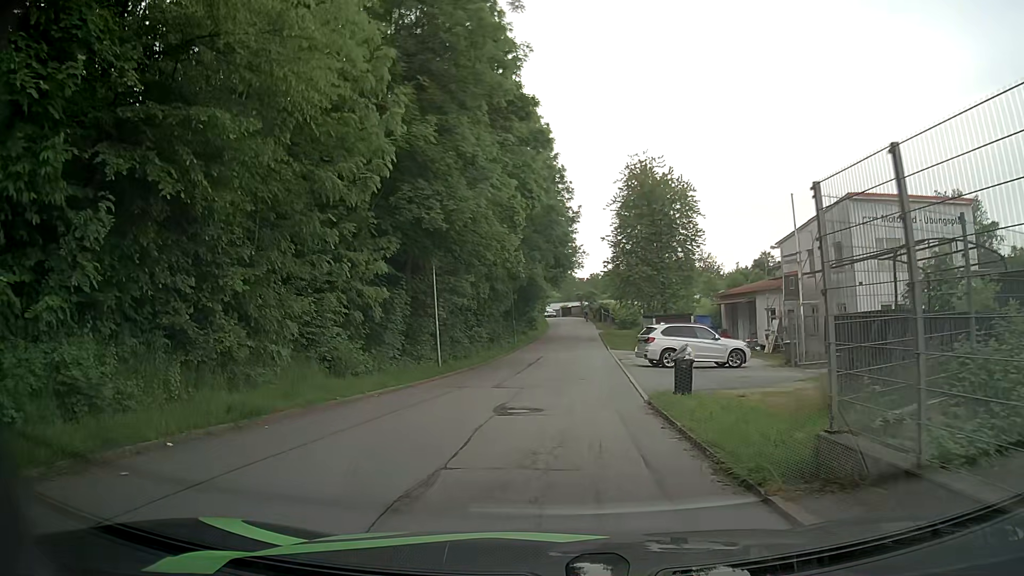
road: residential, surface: asphalt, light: Day
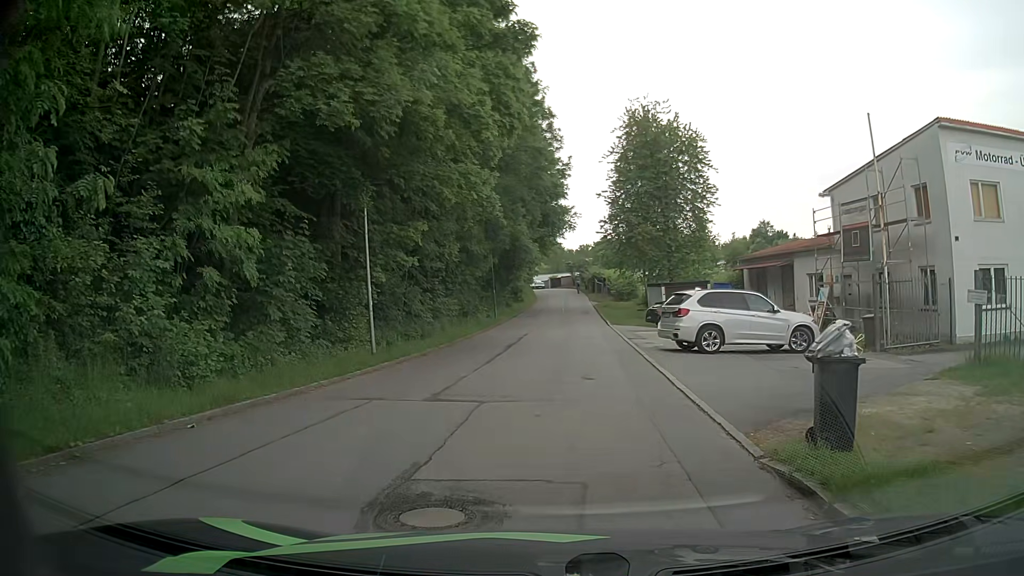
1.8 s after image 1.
(0.0, +8.5) m; 0°
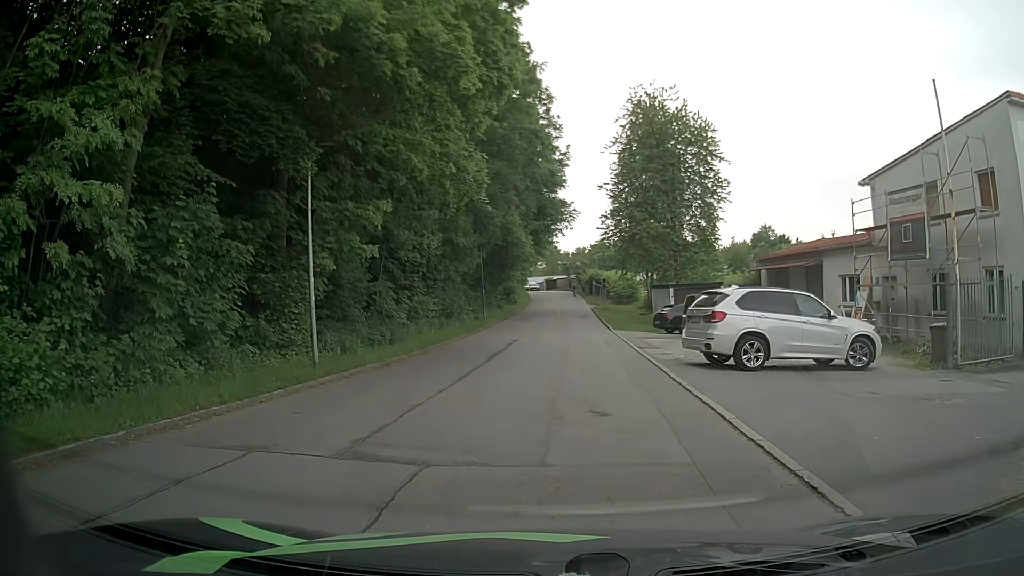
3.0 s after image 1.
(0.0, +4.2) m; -1°
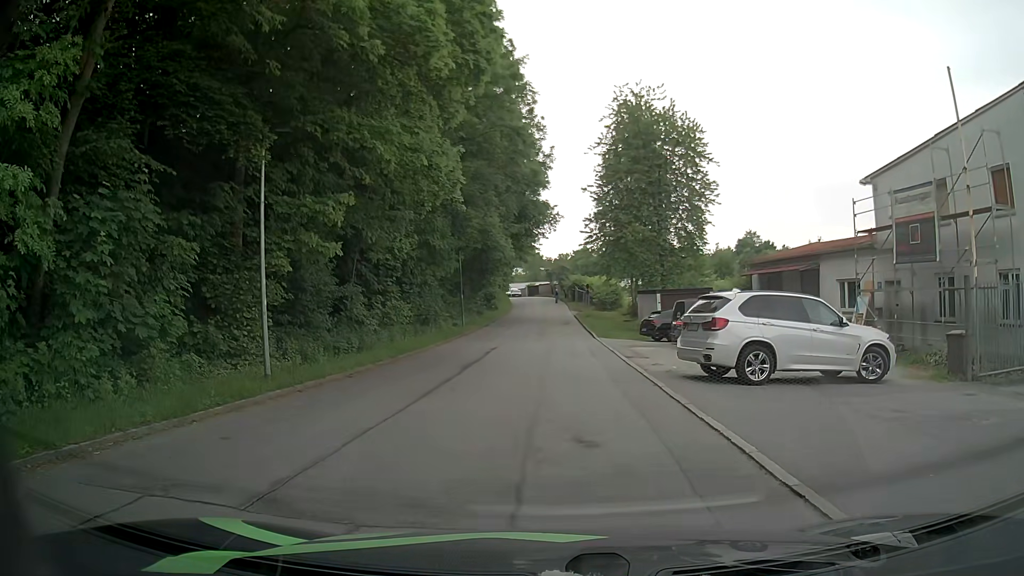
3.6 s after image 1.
(+0.1, +1.6) m; +4°
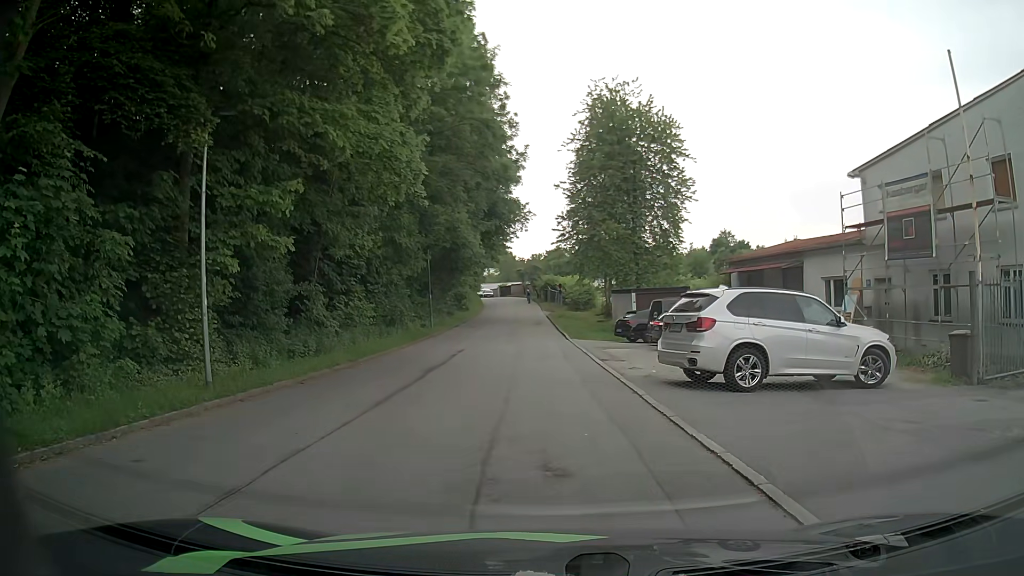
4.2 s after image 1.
(0.0, +1.2) m; +3°
